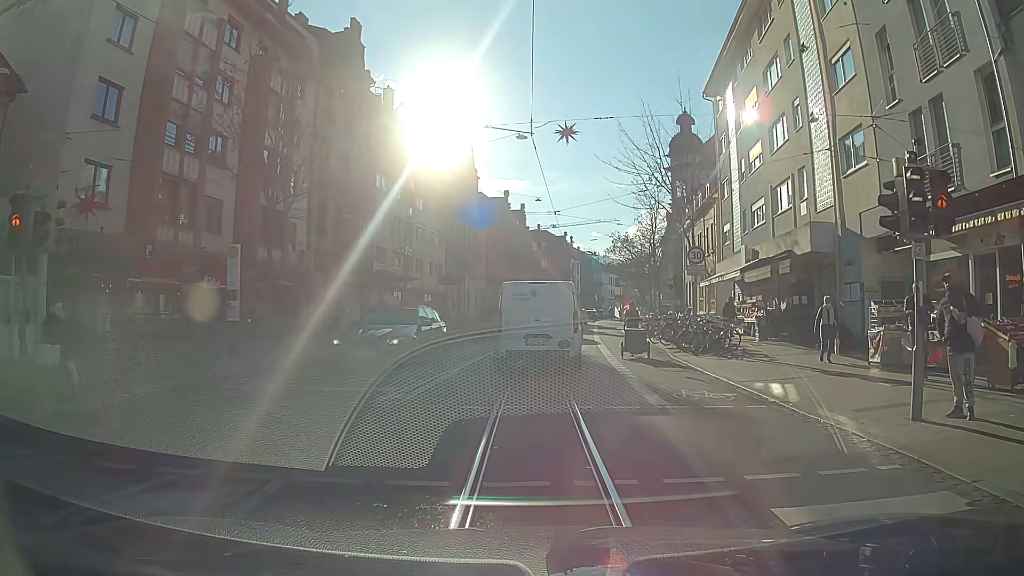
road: primary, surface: asphalt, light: Day
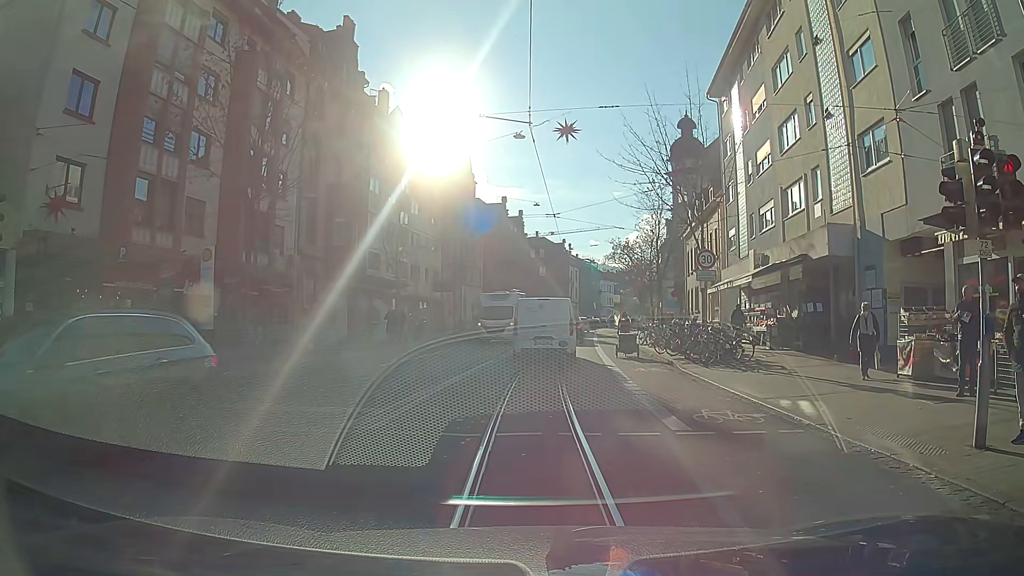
(0.0, +1.3) m; 0°
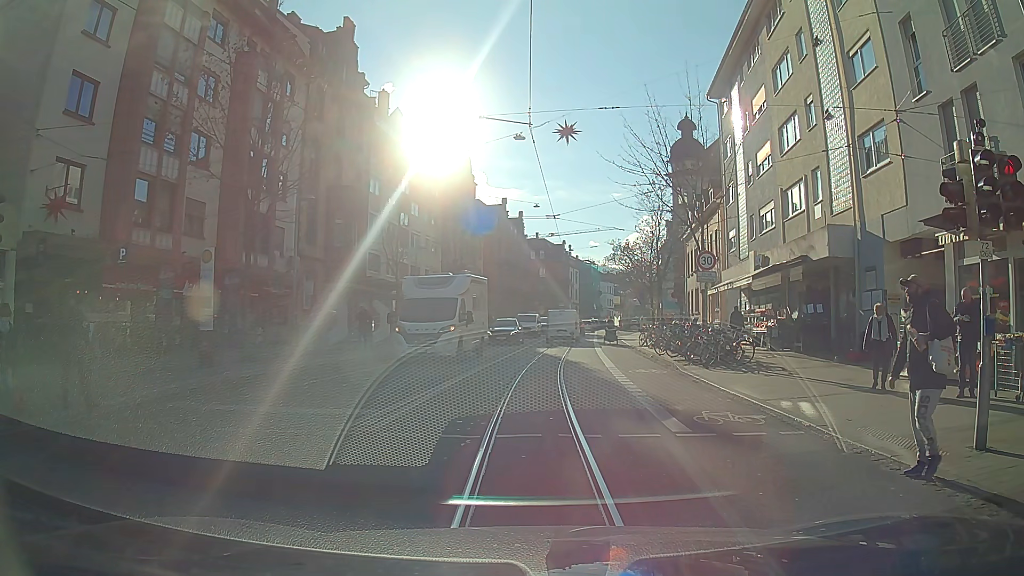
(0.0, +0.1) m; 0°
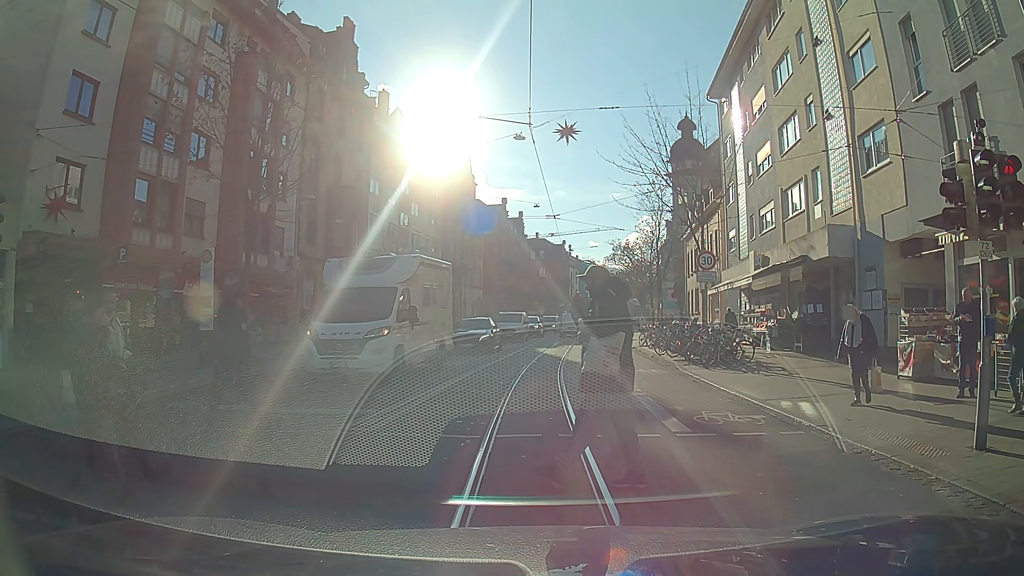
(0.0, 0.0) m; 0°
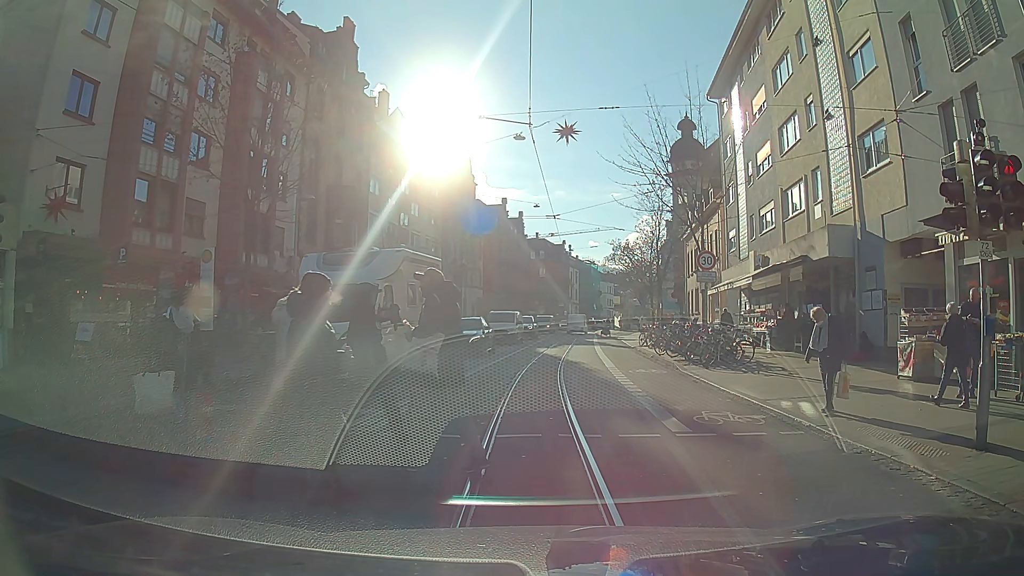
(0.0, 0.0) m; 0°
